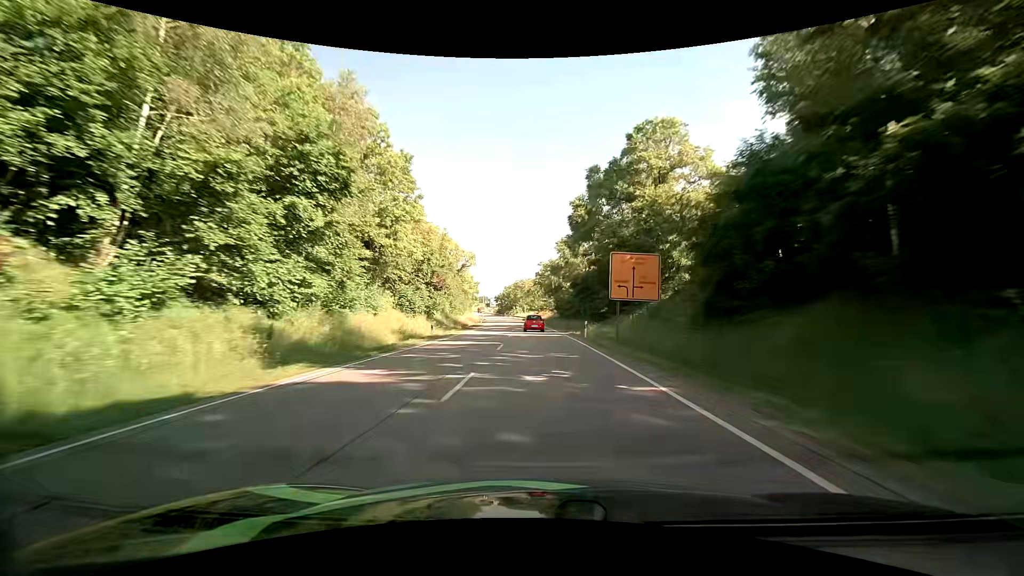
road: primary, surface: asphalt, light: Day
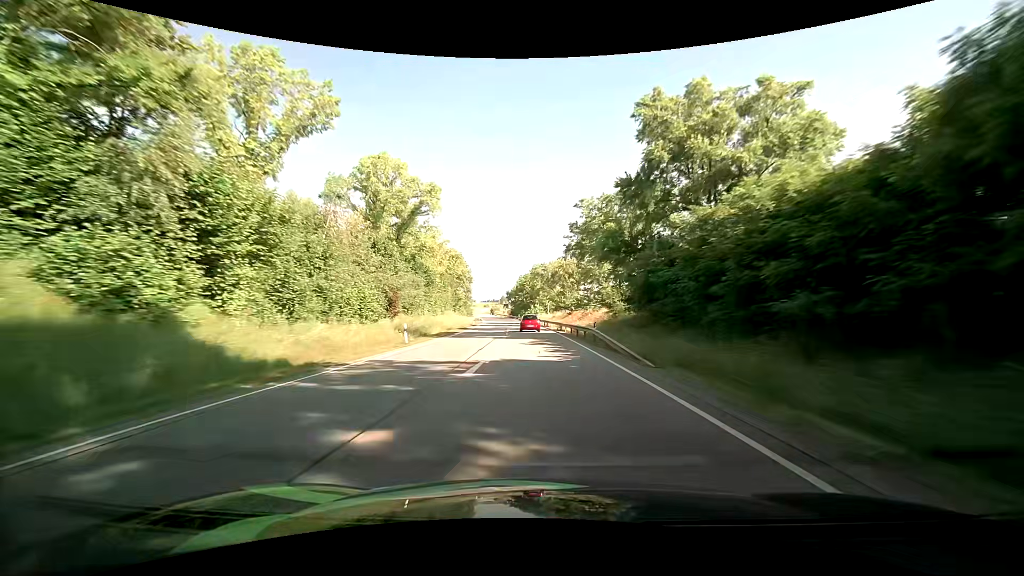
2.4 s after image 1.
(-1.4, +56.4) m; -3°
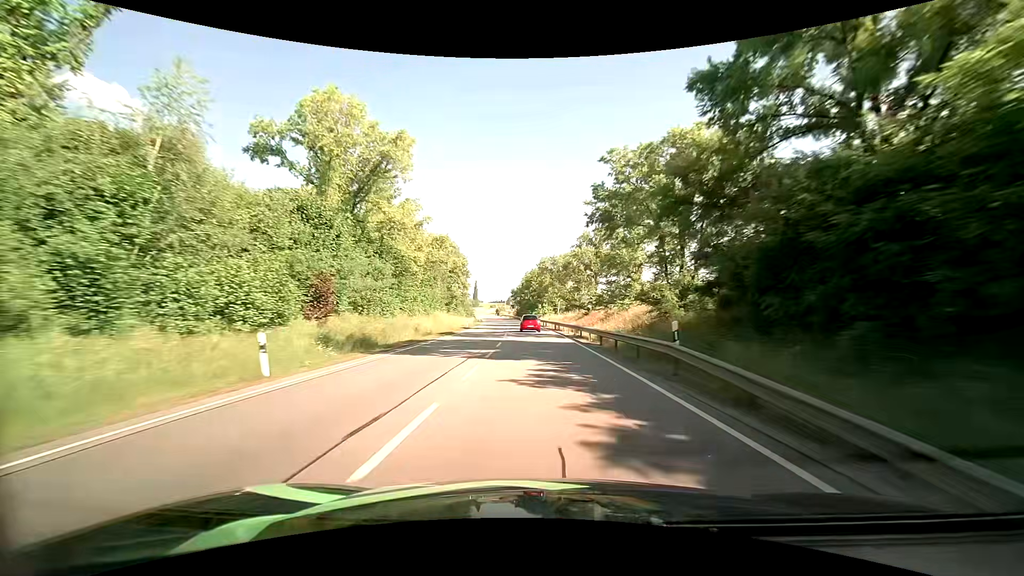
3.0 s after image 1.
(-0.1, +14.1) m; -1°
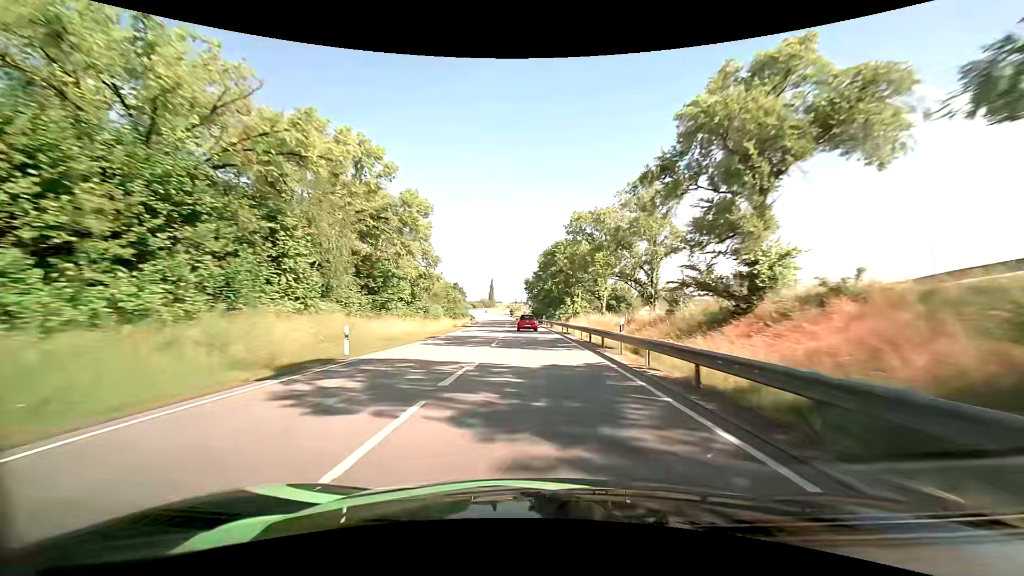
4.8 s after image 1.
(-1.0, +42.1) m; -3°
